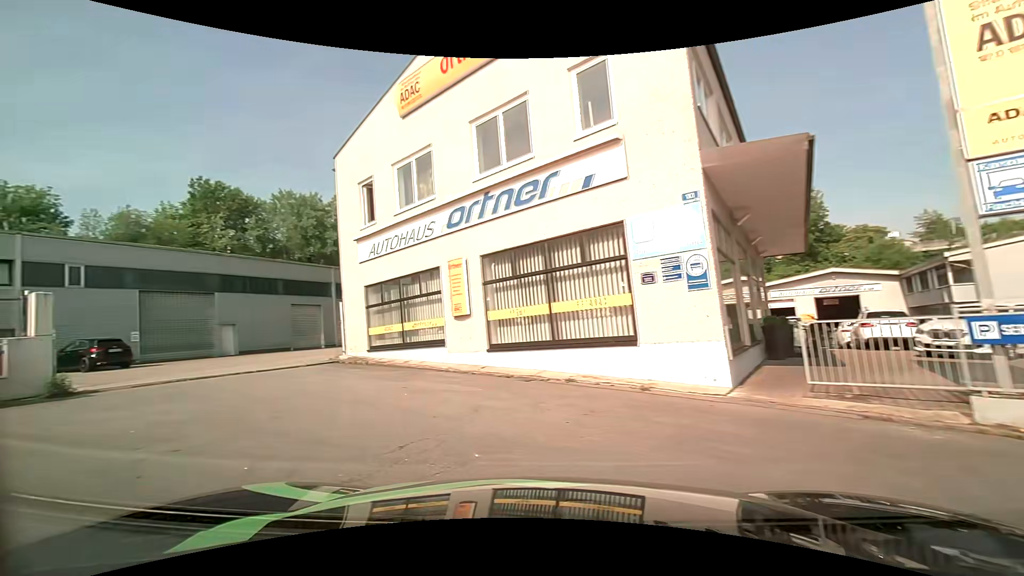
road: residential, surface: asphalt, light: Day
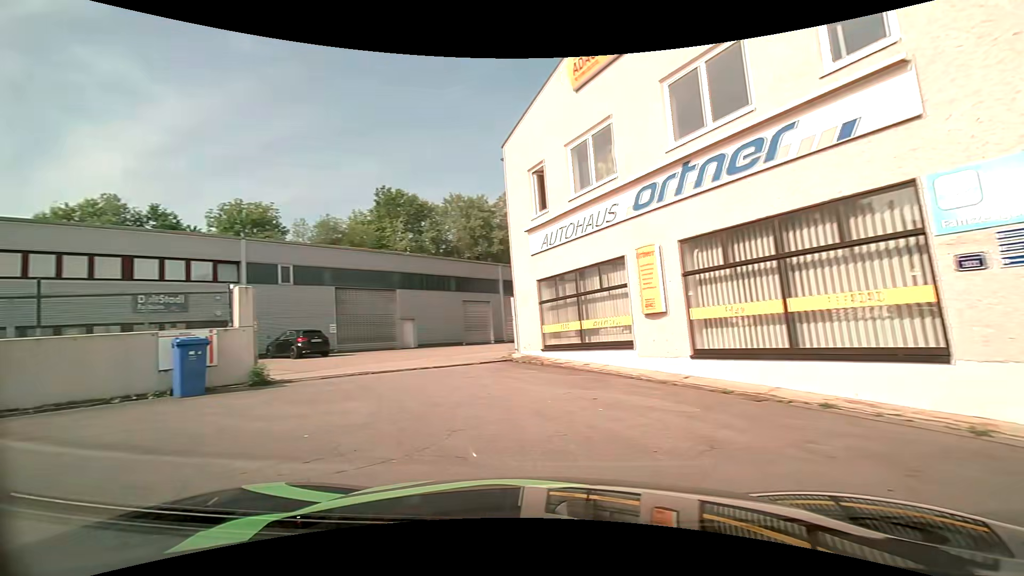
(-0.2, +1.8) m; -19°
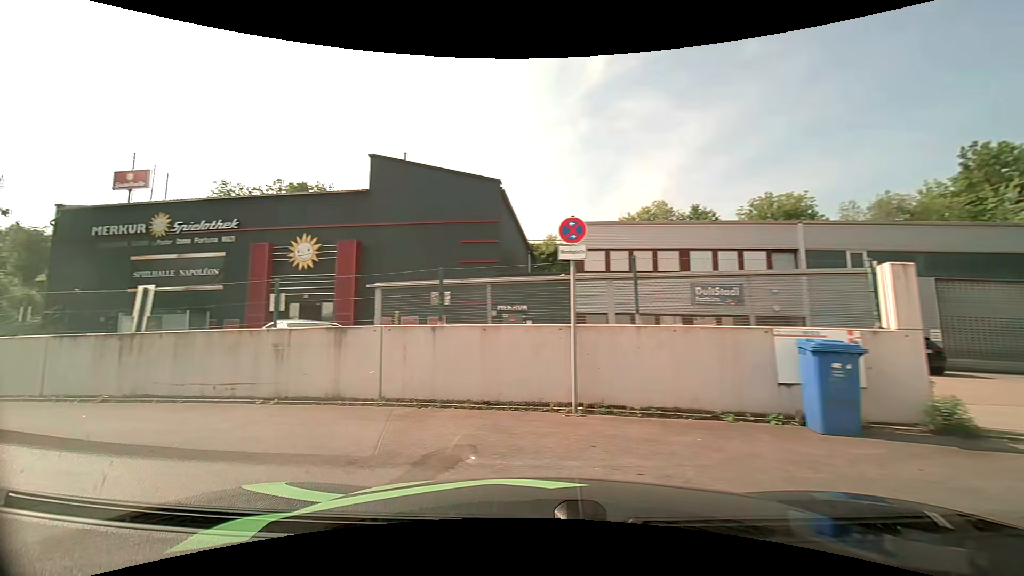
(-1.8, +3.8) m; -53°
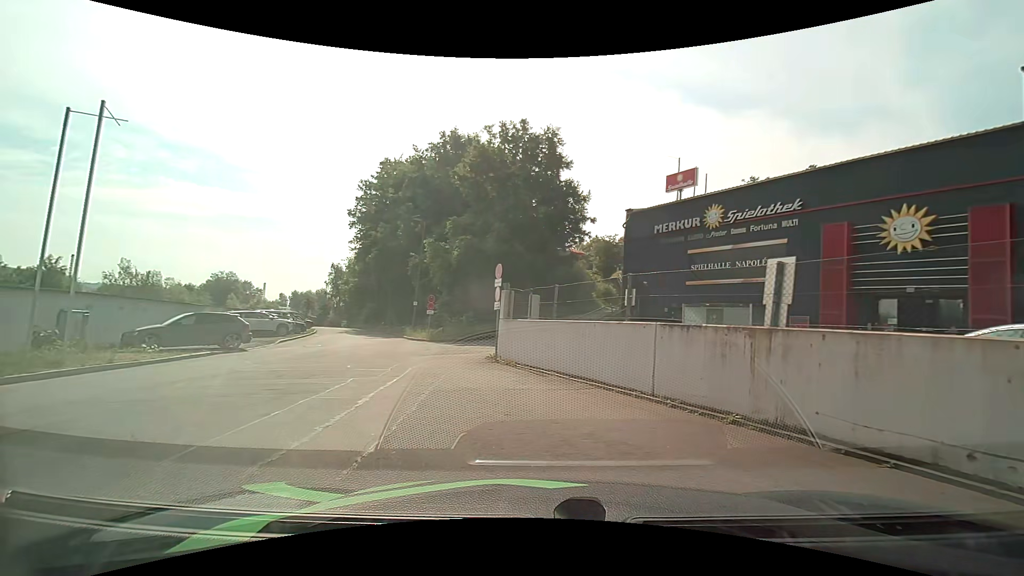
(-2.6, +4.1) m; -56°
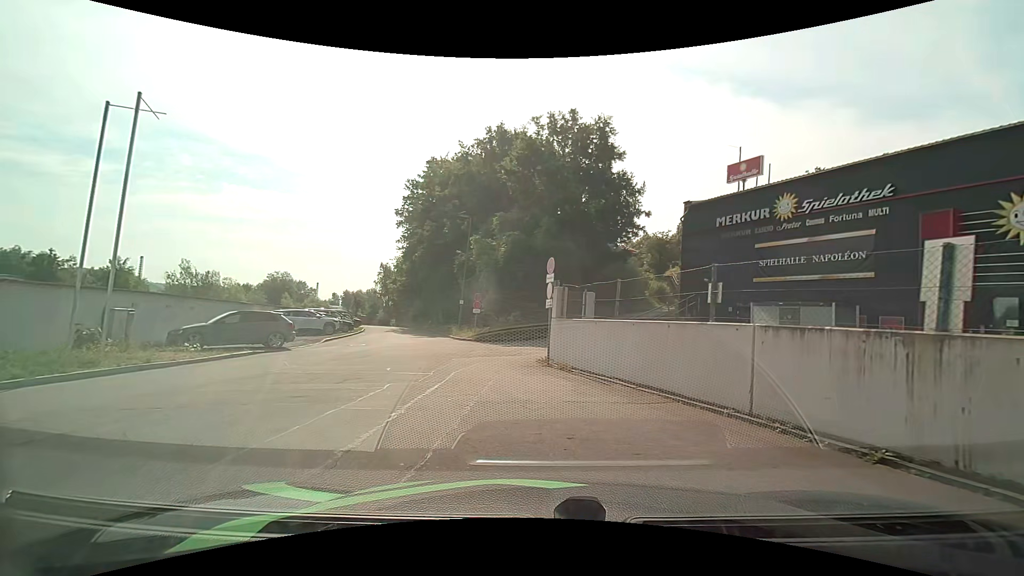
(-0.1, +1.4) m; -6°
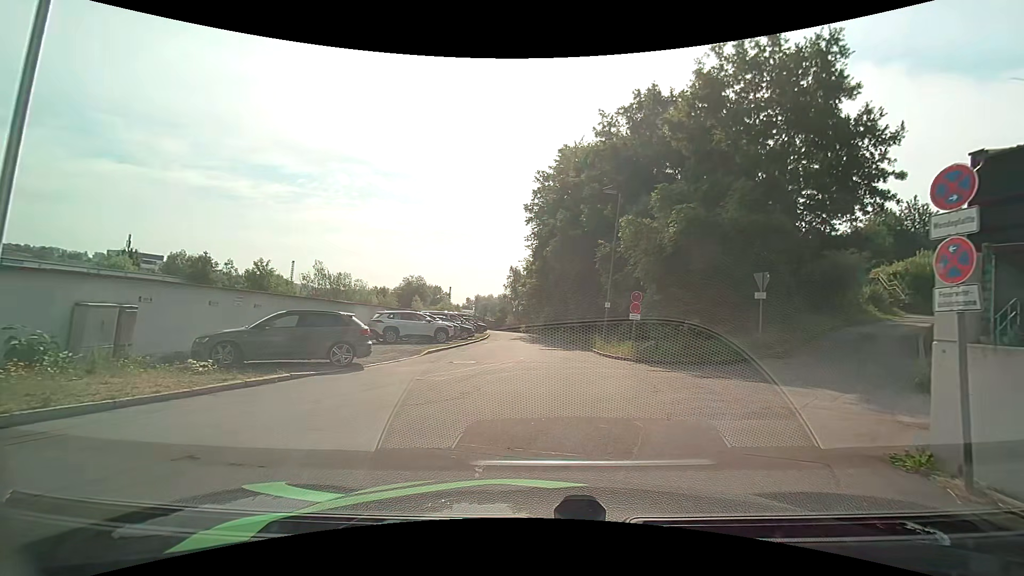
(-1.4, +8.0) m; -14°
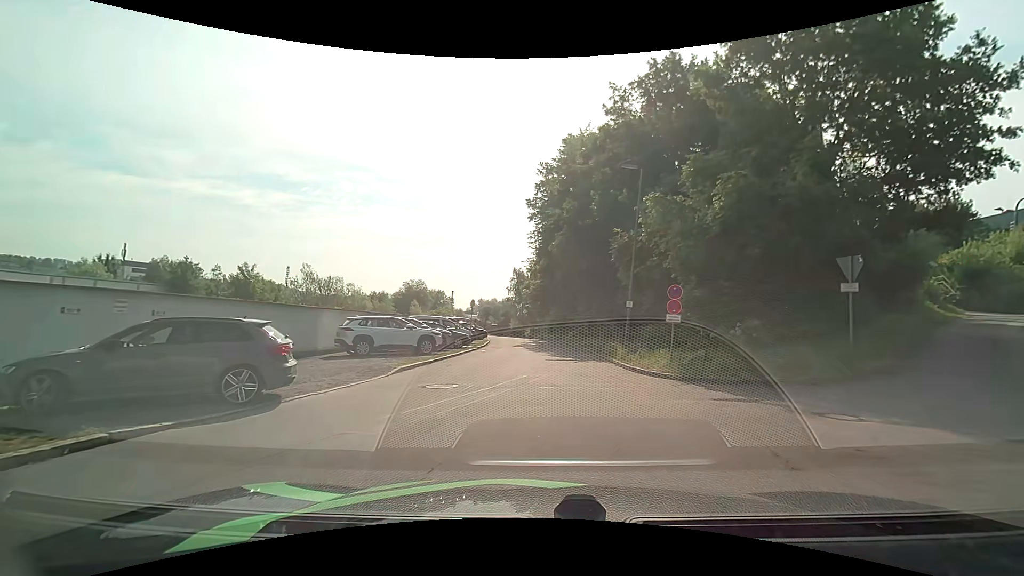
(0.0, +4.8) m; -2°
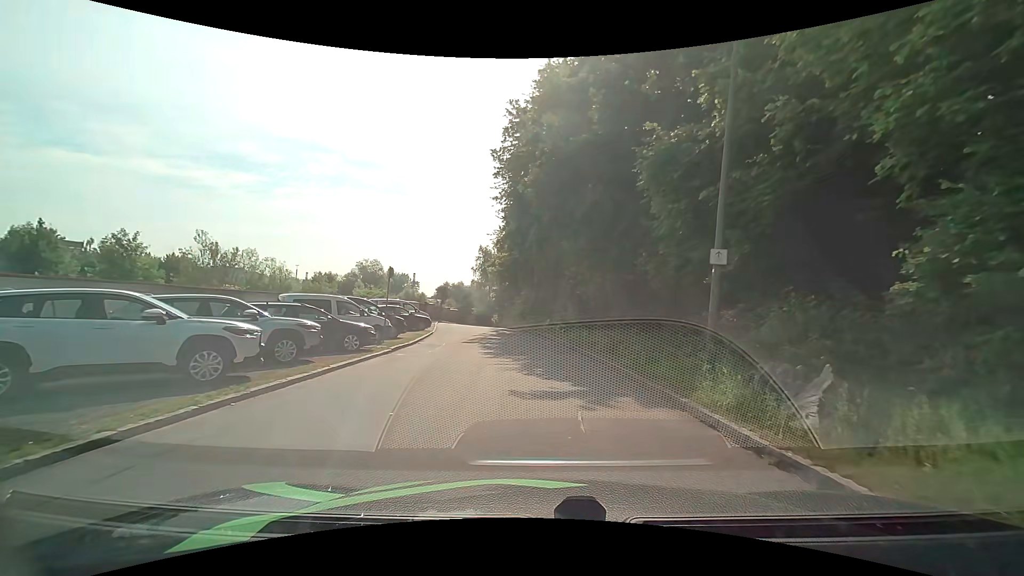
(+0.5, +12.7) m; +3°
(0, +10) (0, +20) (-1, +30) (-3, +40) (-4, +50) (-4, +60) (-3, +70) (-1, +79) (+1, +89) (+3, +99) m
